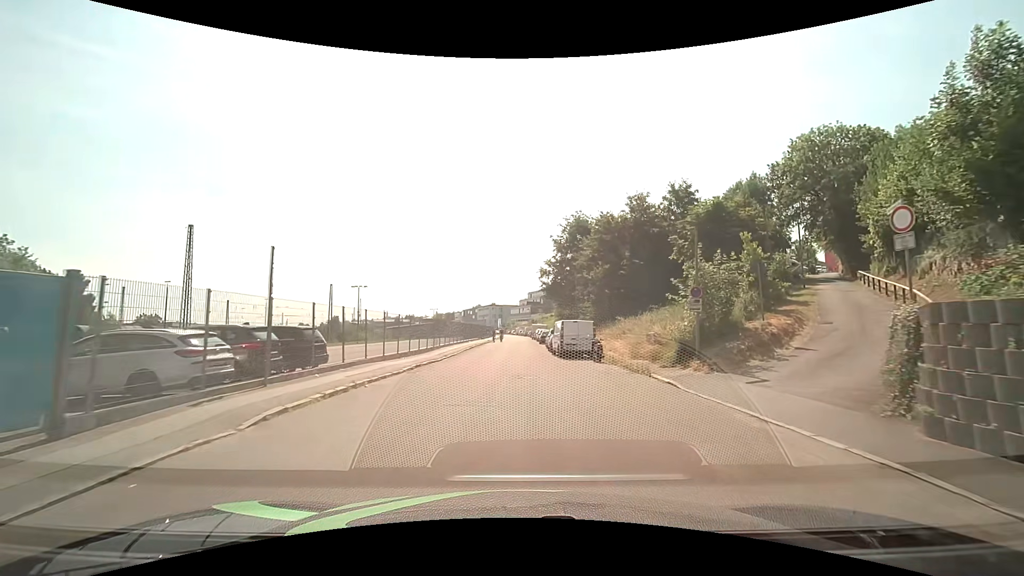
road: residential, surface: asphalt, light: Day
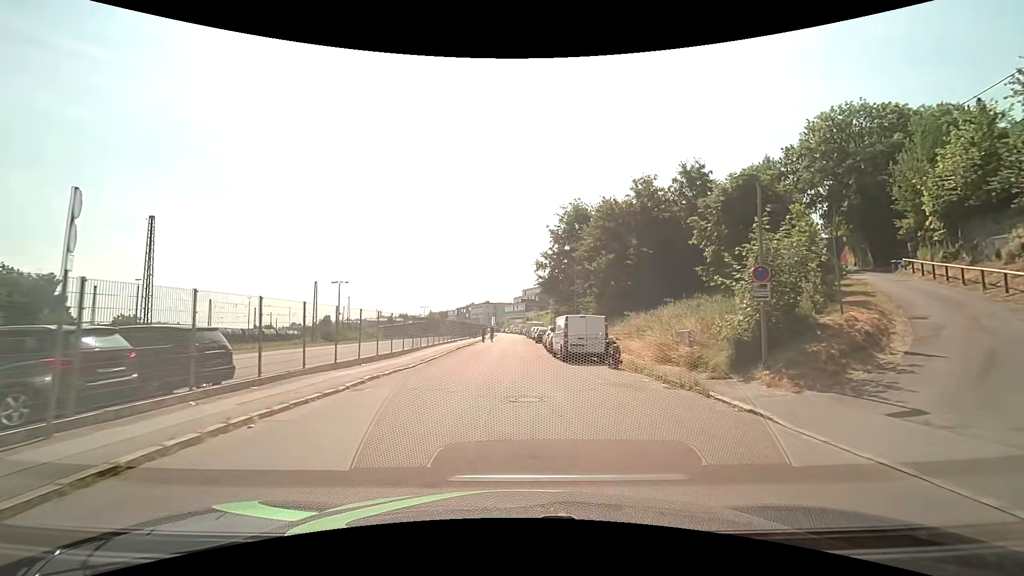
(0.0, +5.2) m; 0°
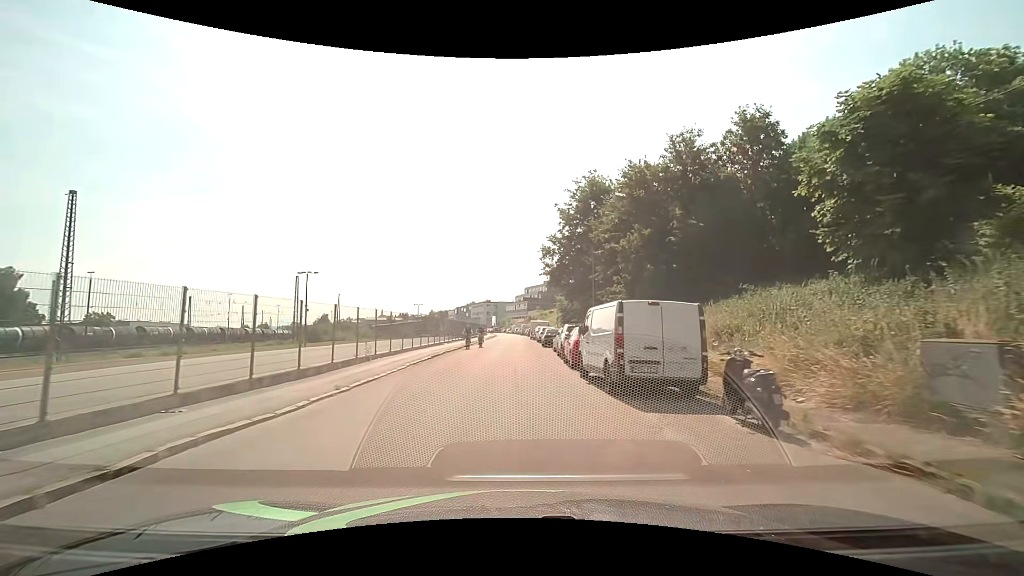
(+0.1, +10.6) m; 0°
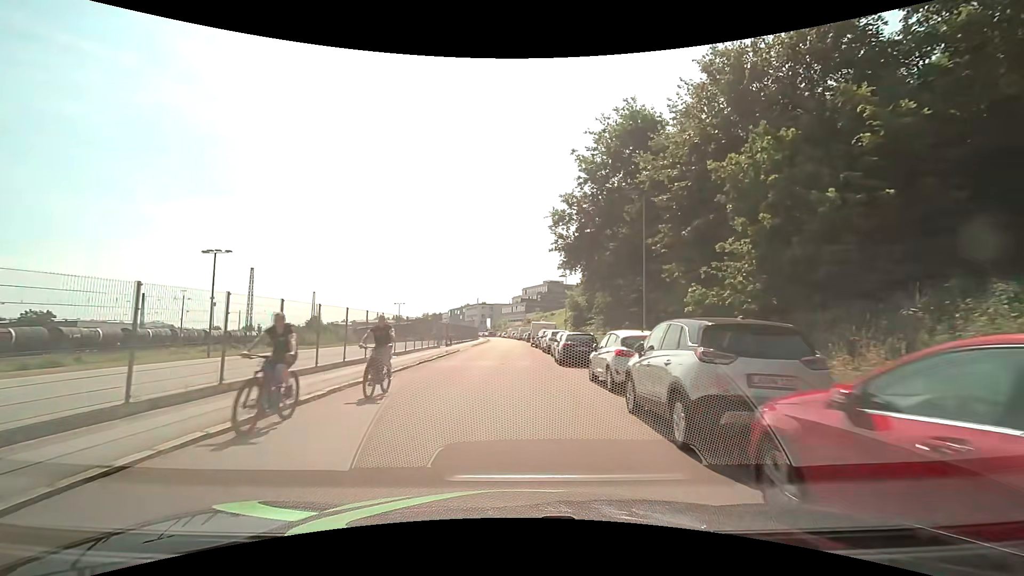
(-0.2, +16.3) m; 0°
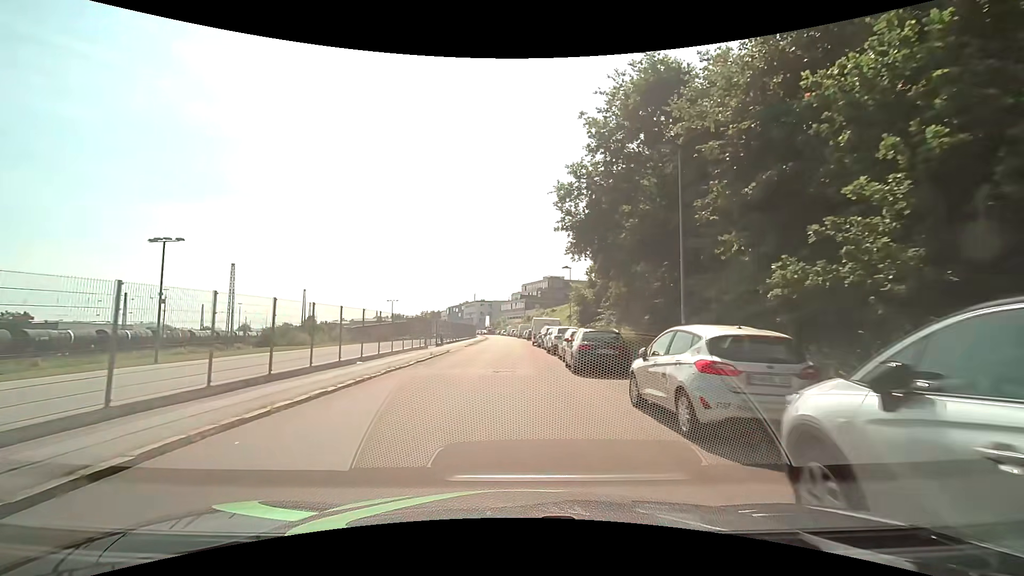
(0.0, +5.4) m; 0°
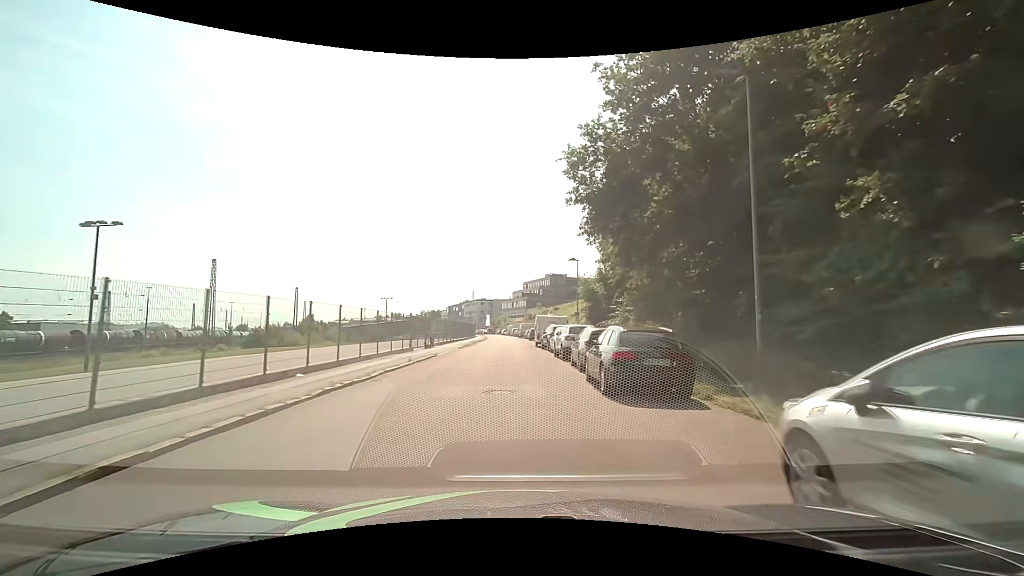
(0.0, +5.4) m; 0°
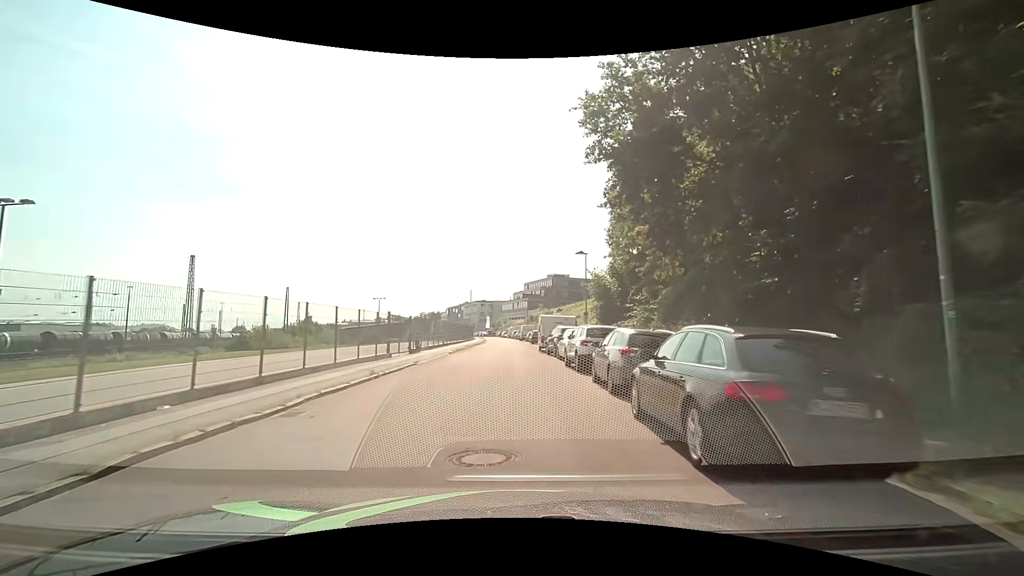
(0.0, +5.3) m; 0°
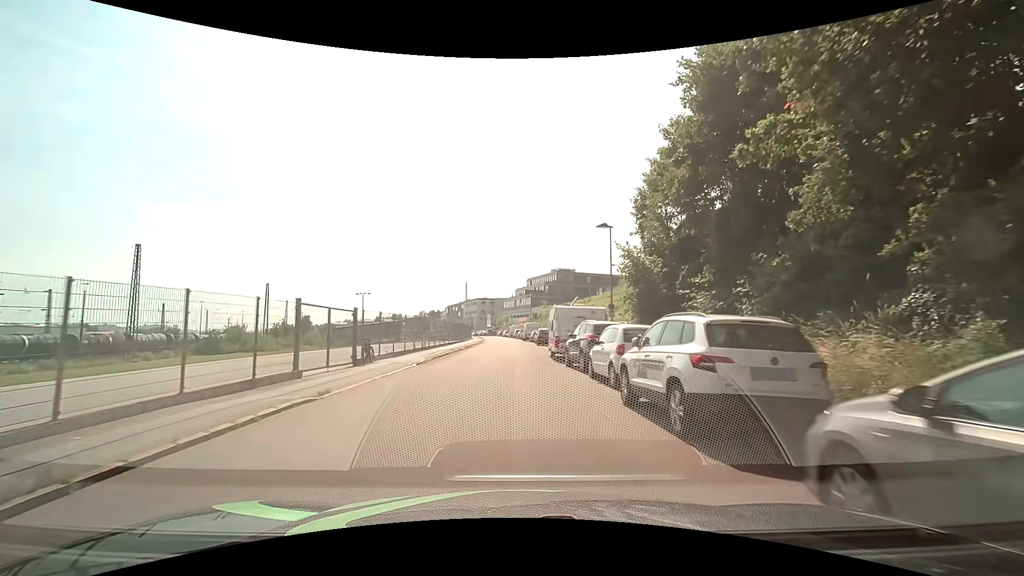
(0.0, +10.5) m; 0°
(0, +10) (0, +20) (-1, +30) (-1, +40) (-1, +50) (-1, +60) (-2, +70) (-2, +80) (-3, +90) (-4, +100) m
